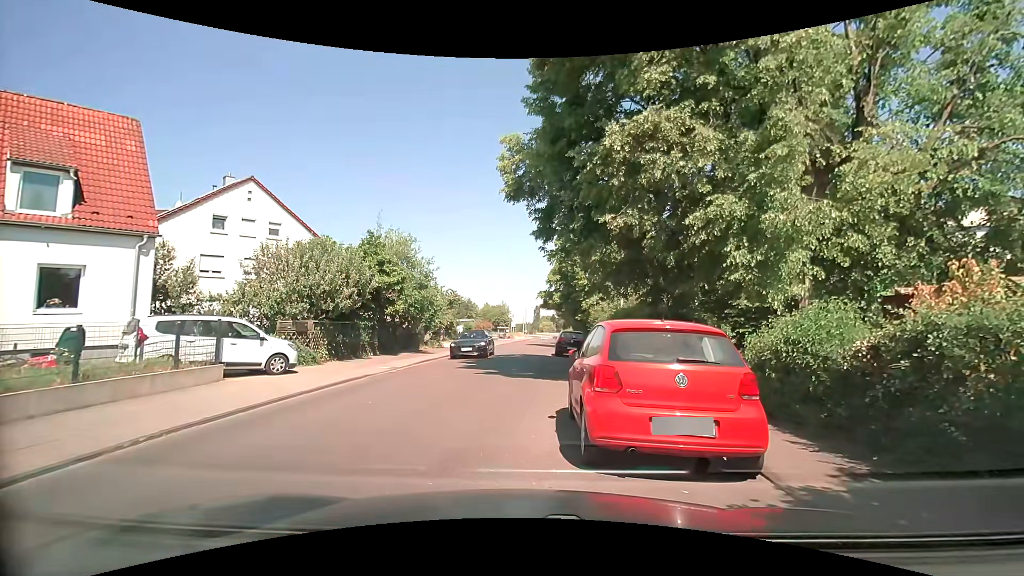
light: Day
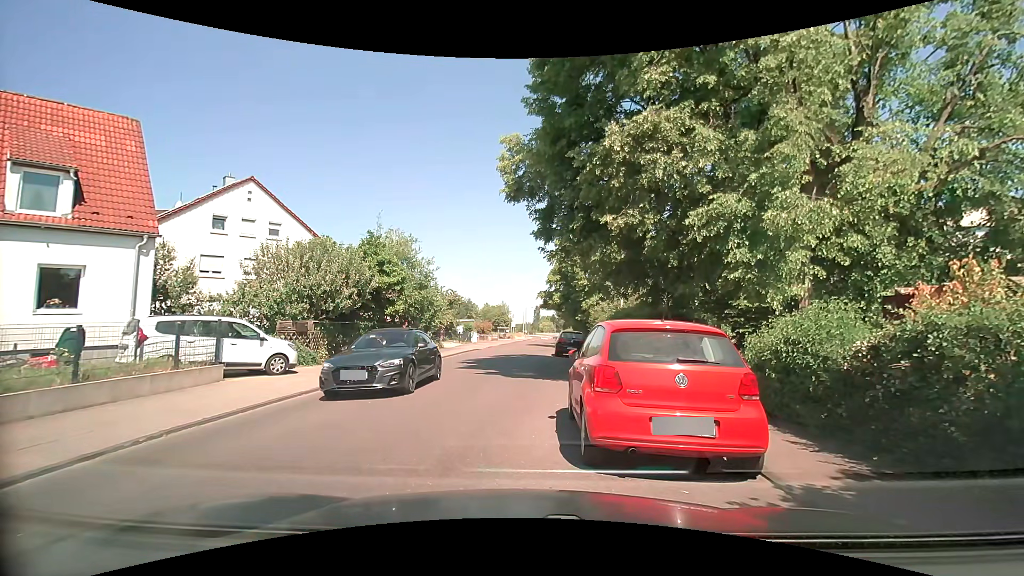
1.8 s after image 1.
(0.0, +0.1) m; 0°
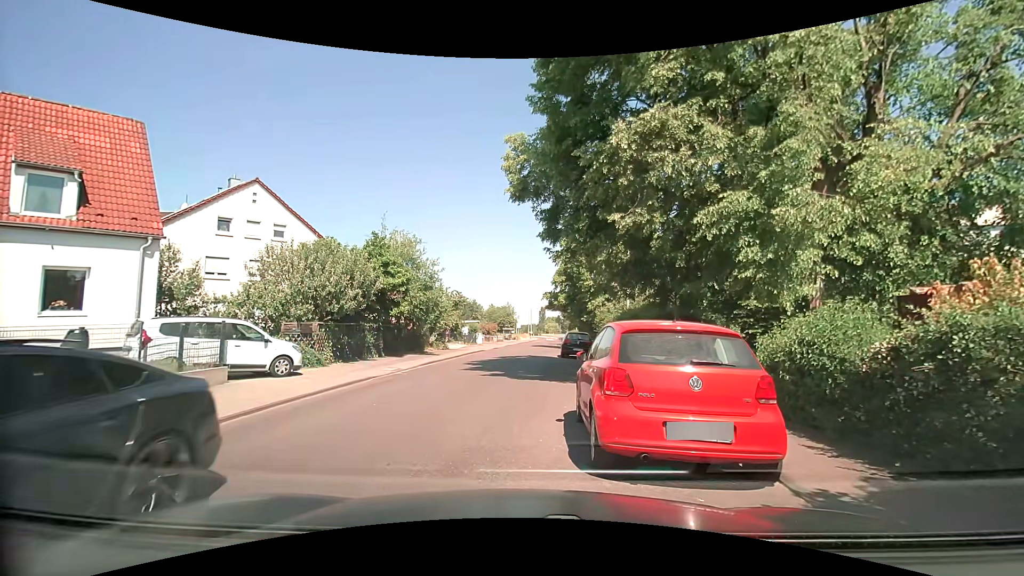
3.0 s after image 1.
(0.0, +0.1) m; 0°
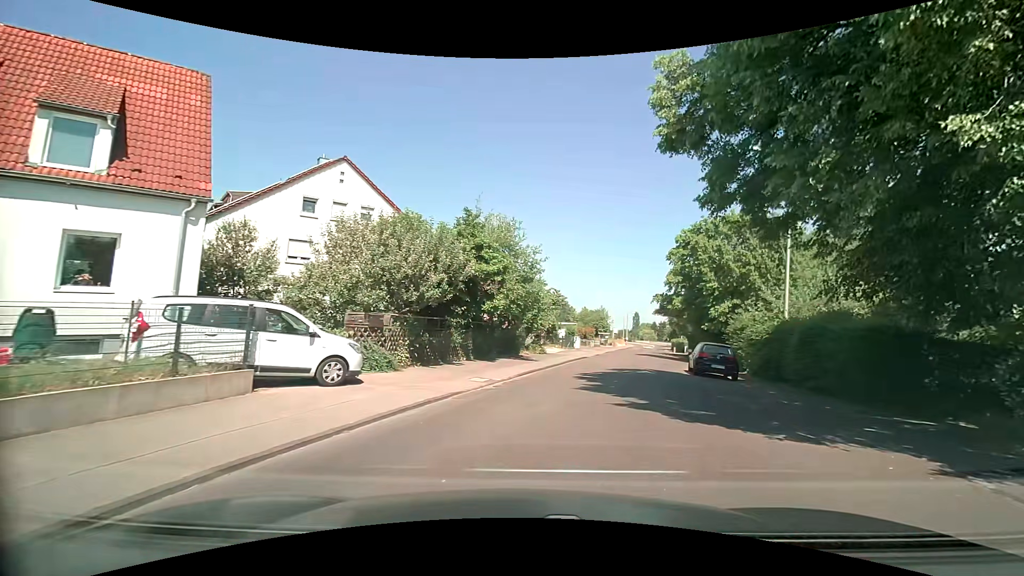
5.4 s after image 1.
(-1.3, +5.2) m; -15°
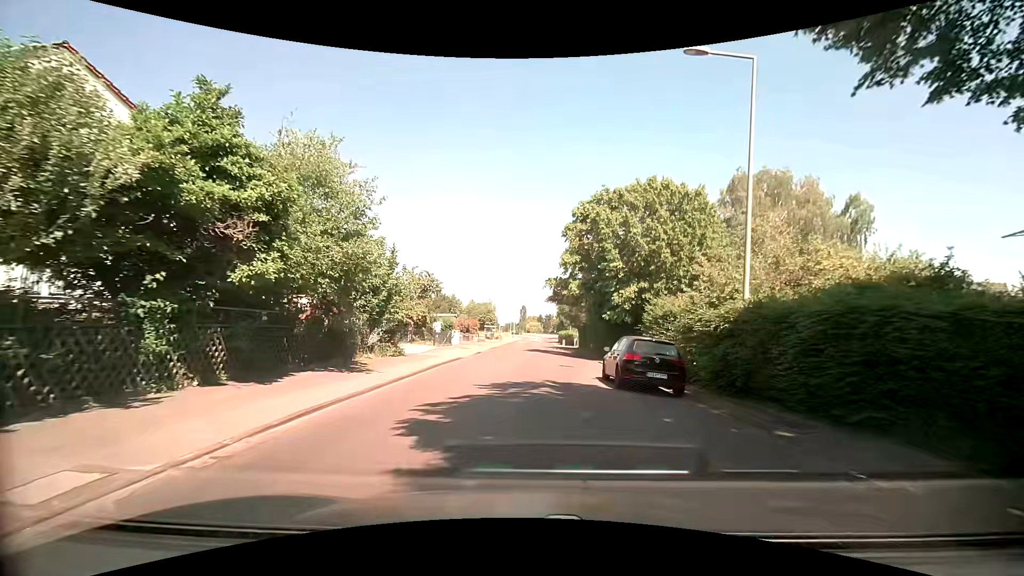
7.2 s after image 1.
(+1.3, +9.3) m; +11°
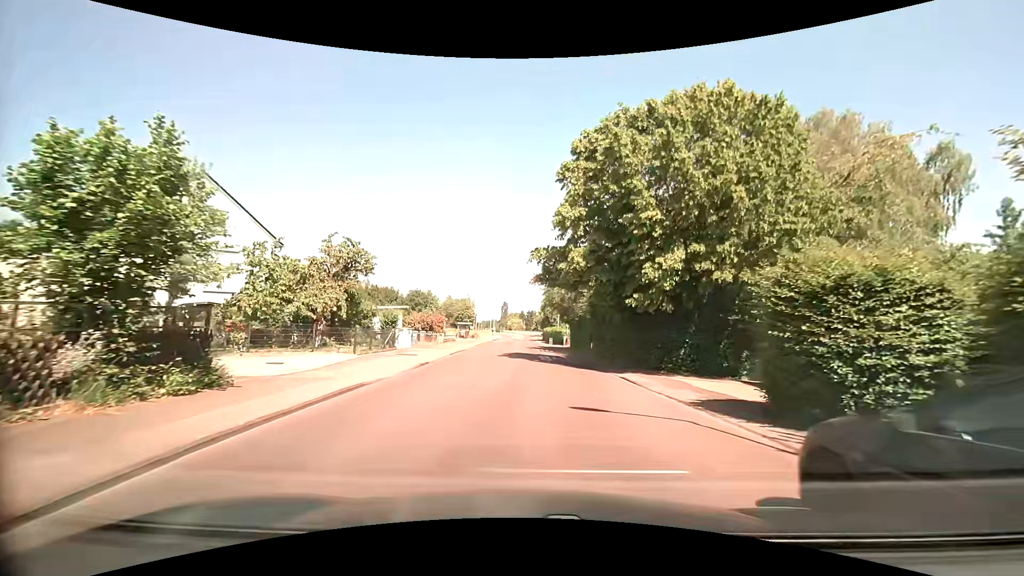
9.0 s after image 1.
(+0.6, +12.9) m; +3°
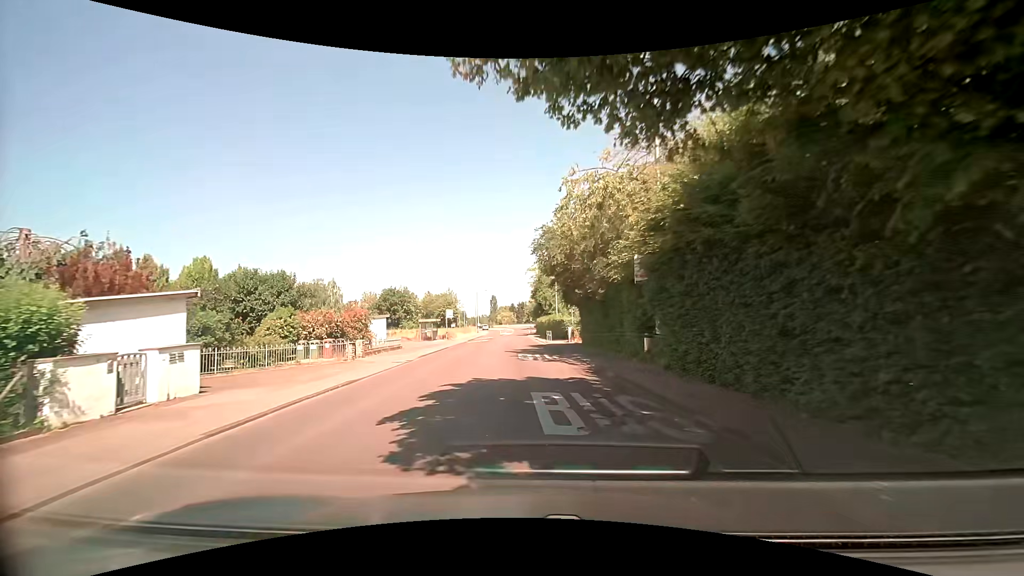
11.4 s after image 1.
(+0.8, +20.5) m; +2°
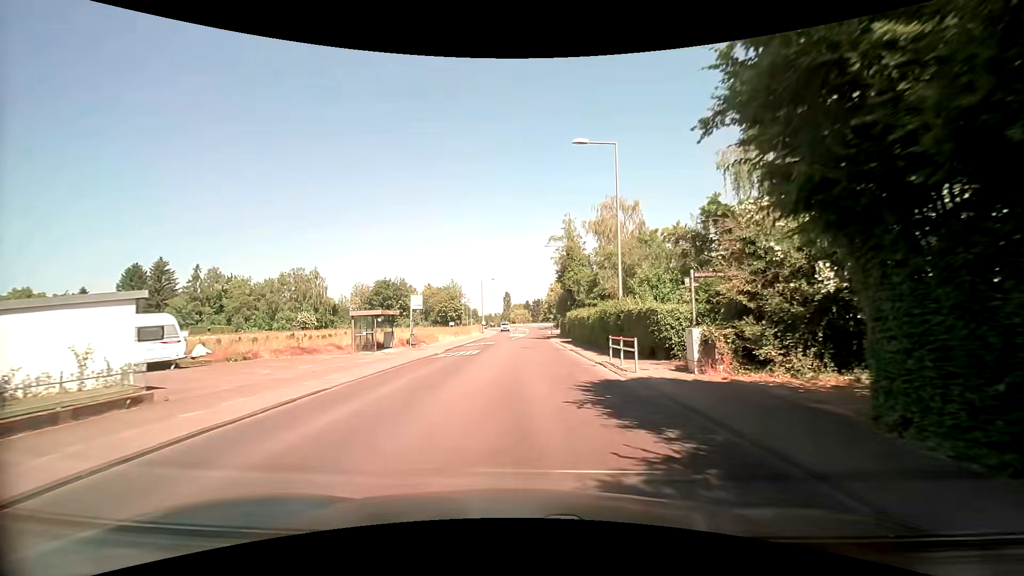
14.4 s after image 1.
(-0.7, +26.3) m; -3°
